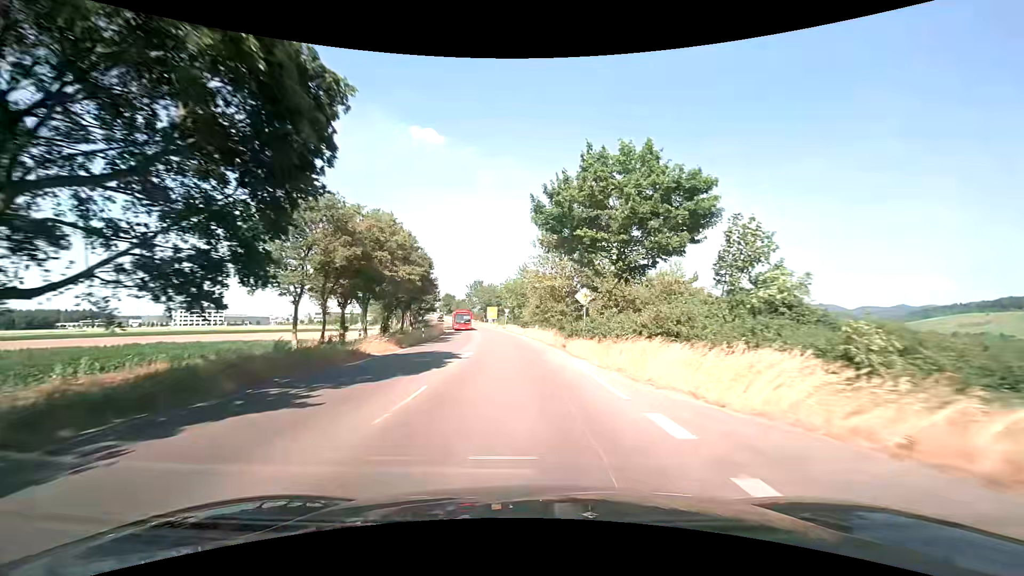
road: primary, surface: asphalt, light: Day
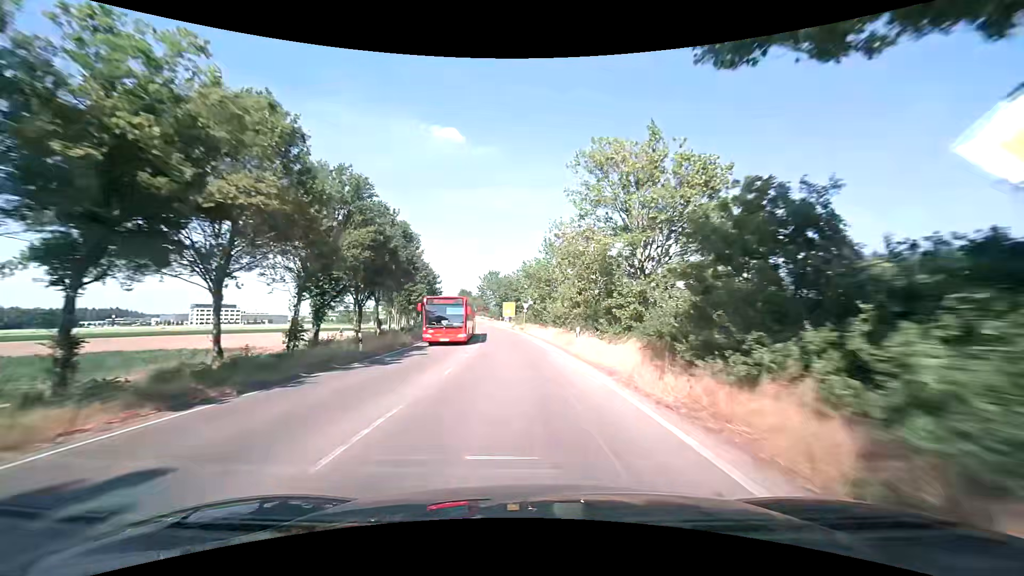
(-0.5, +20.1) m; -3°
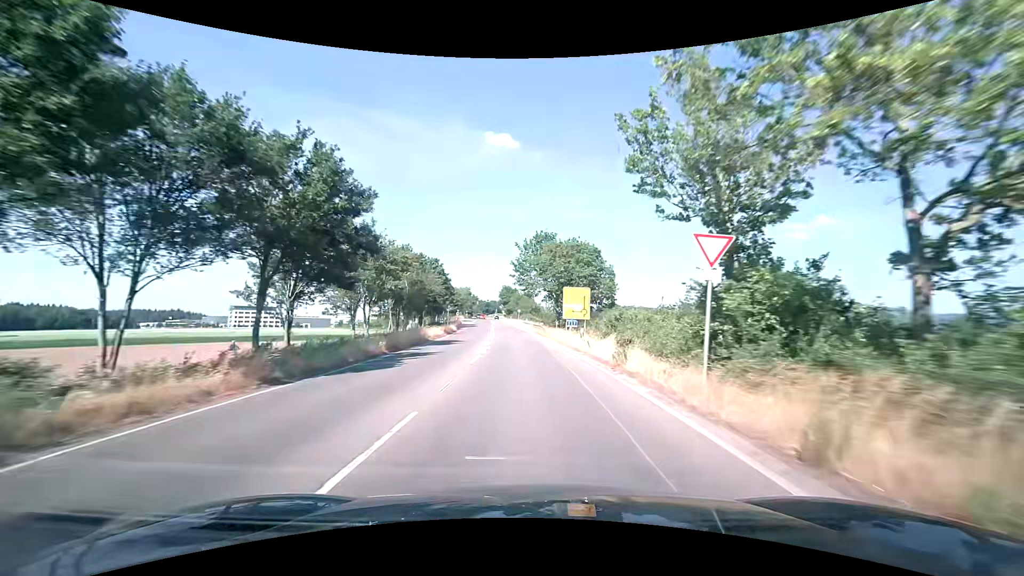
(-2.3, +49.3) m; -6°
(0, +10) (0, +20) (0, +30) (-1, +40) (-1, +50) (-2, +60) (-3, +70) (-3, +80) (-4, +90) (-5, +100) m
